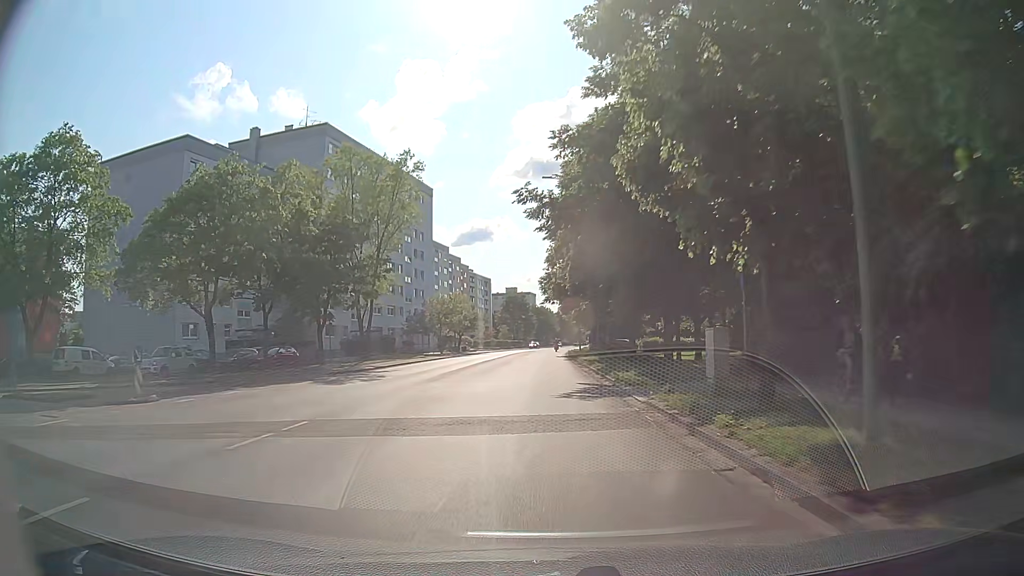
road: tertiary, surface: asphalt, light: Day
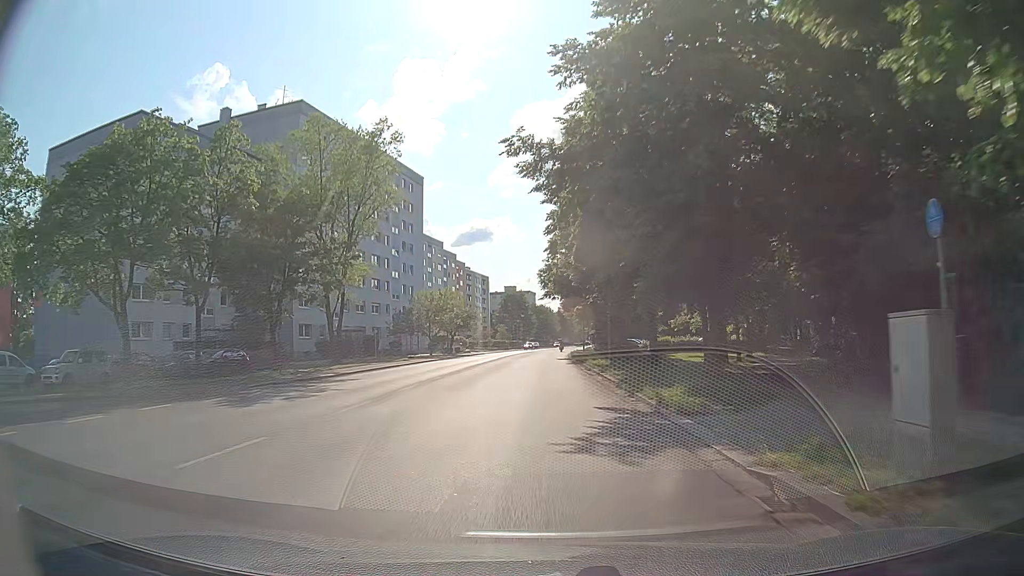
(0.0, +7.9) m; 0°
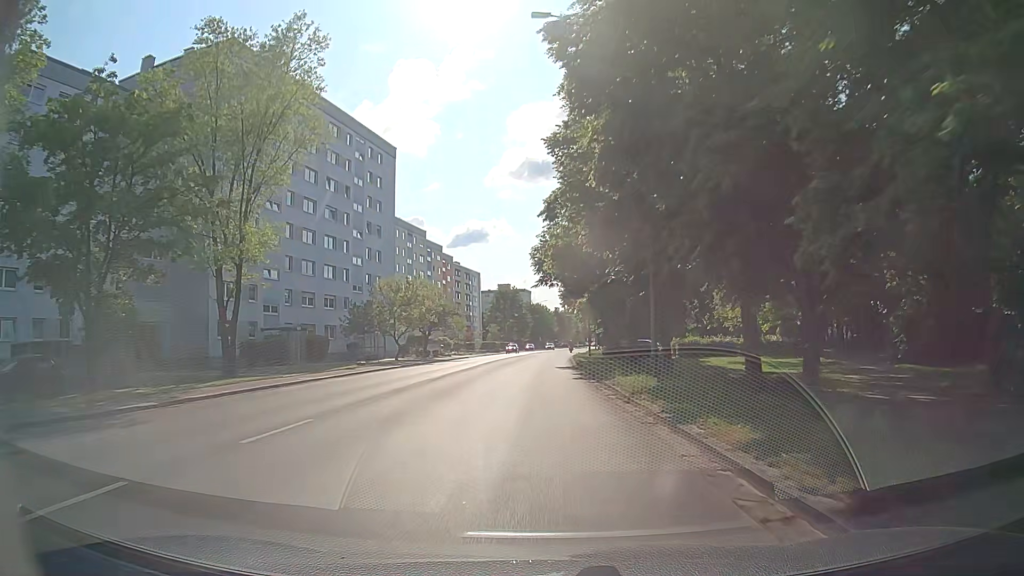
(-0.1, +15.9) m; 0°
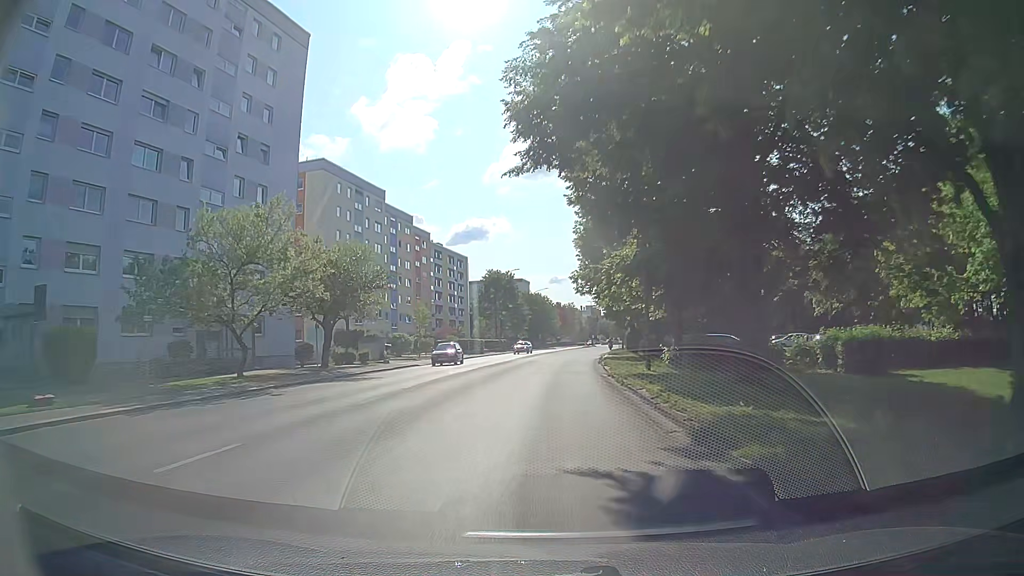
(-0.2, +32.4) m; +3°
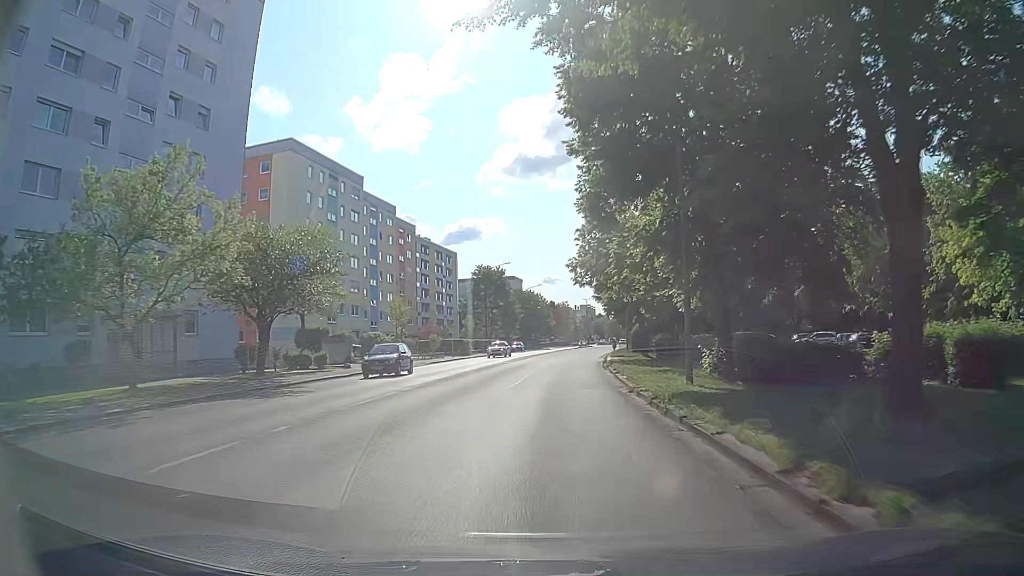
(-0.3, +8.2) m; -2°
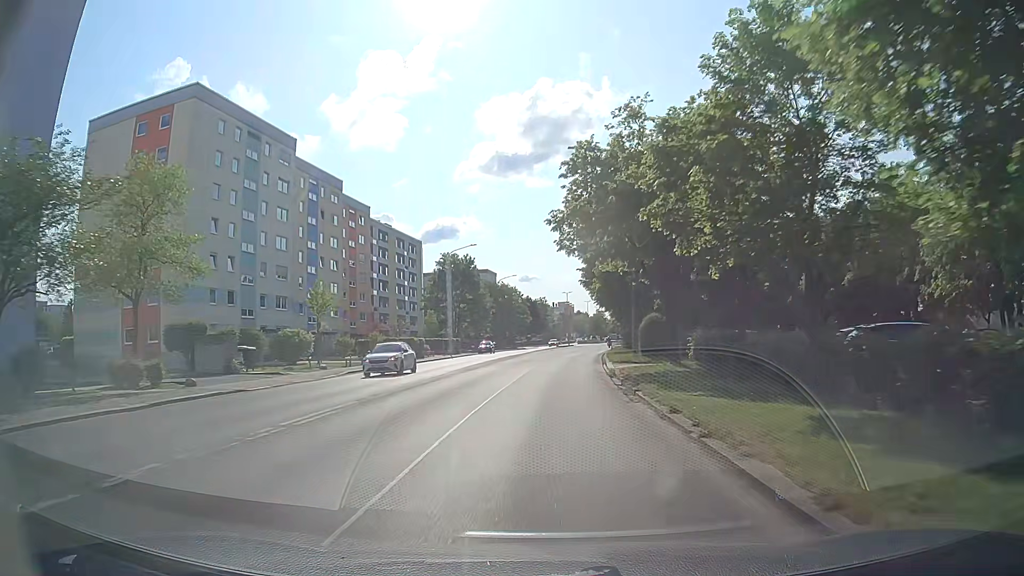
(+0.3, +16.6) m; +2°
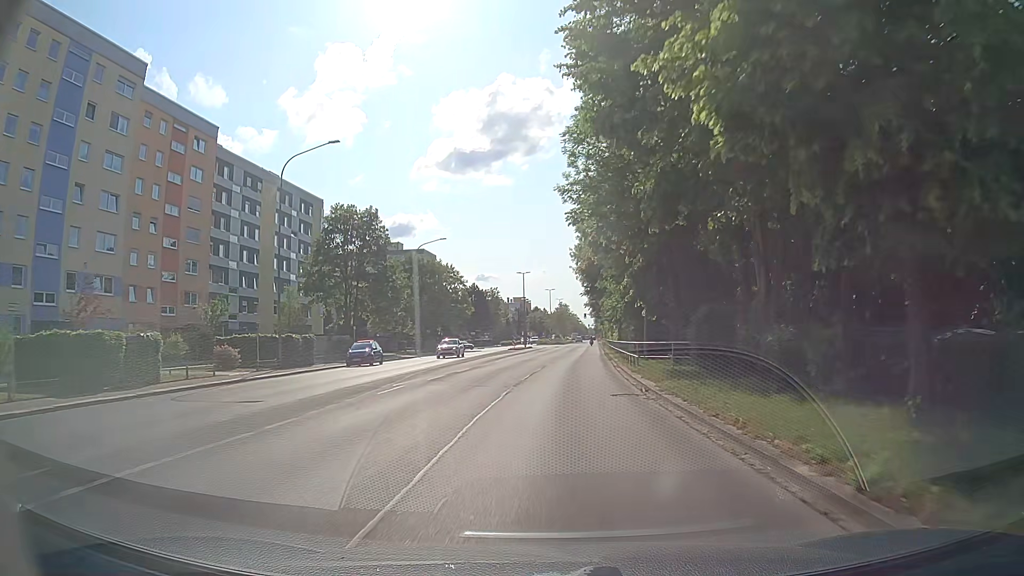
(+0.9, +40.1) m; +3°
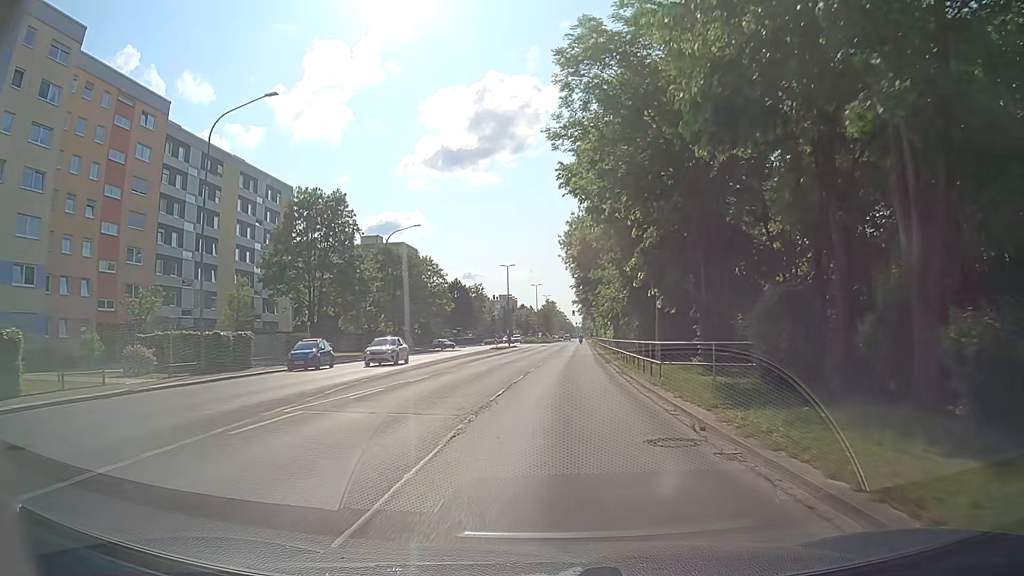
(+0.1, +7.6) m; +1°
(0, +10) (0, +20) (+1, +30) (+1, +40) (+2, +50) (+2, +60) (+3, +70) (+3, +80) (+4, +90) (+4, +100) m
